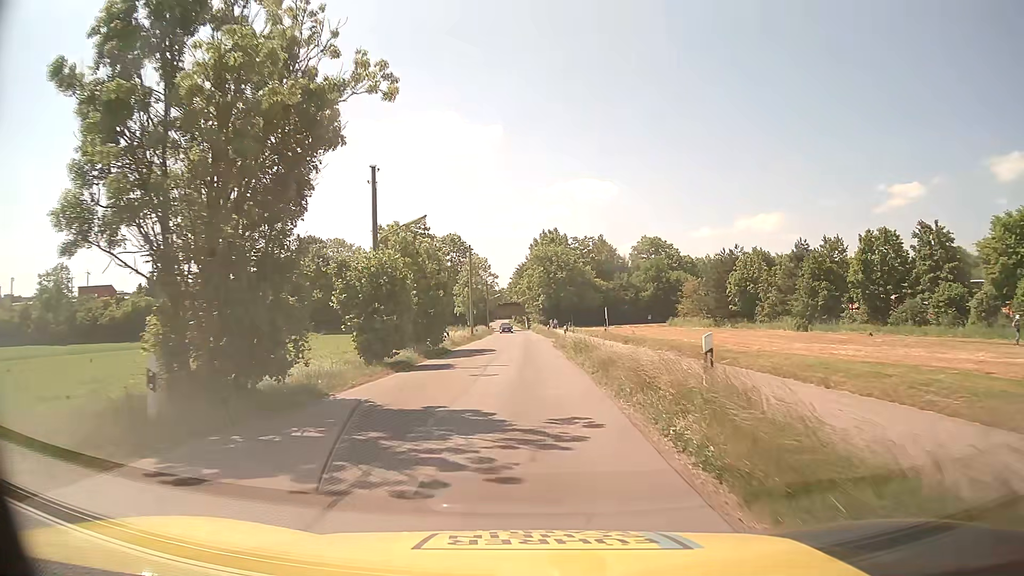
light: Day
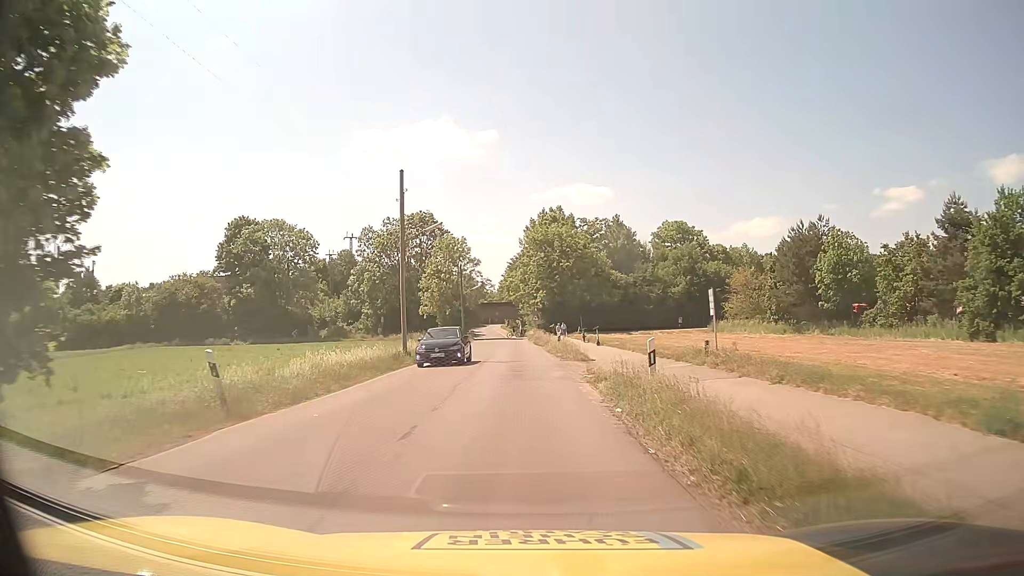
(+0.2, +31.8) m; +1°
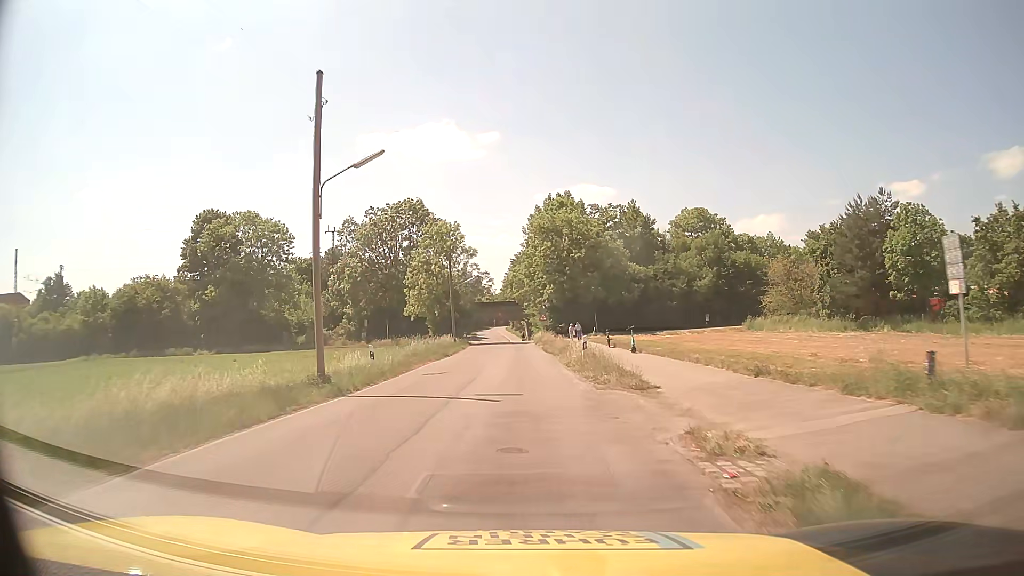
(0.0, +13.0) m; 0°
